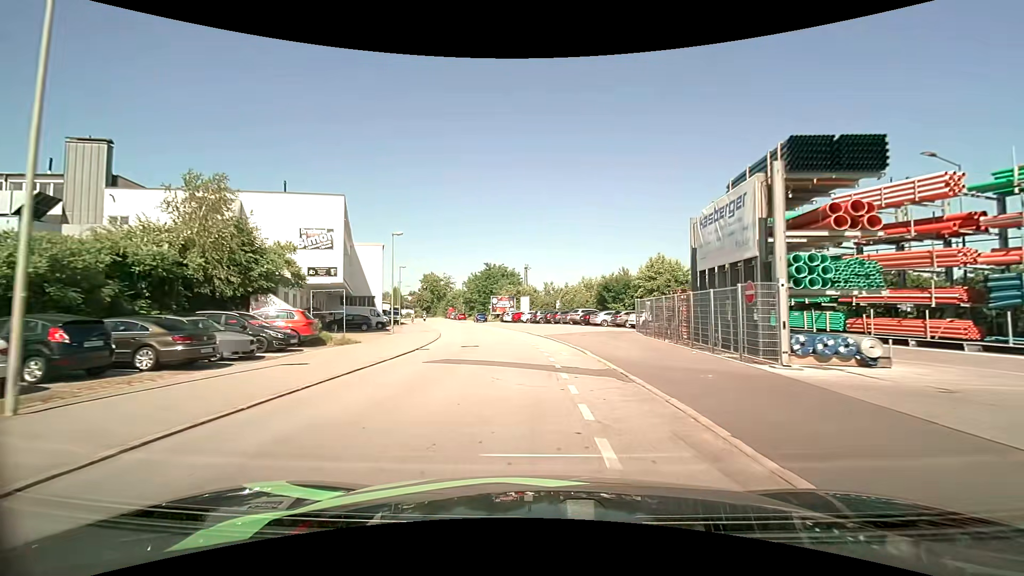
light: Day
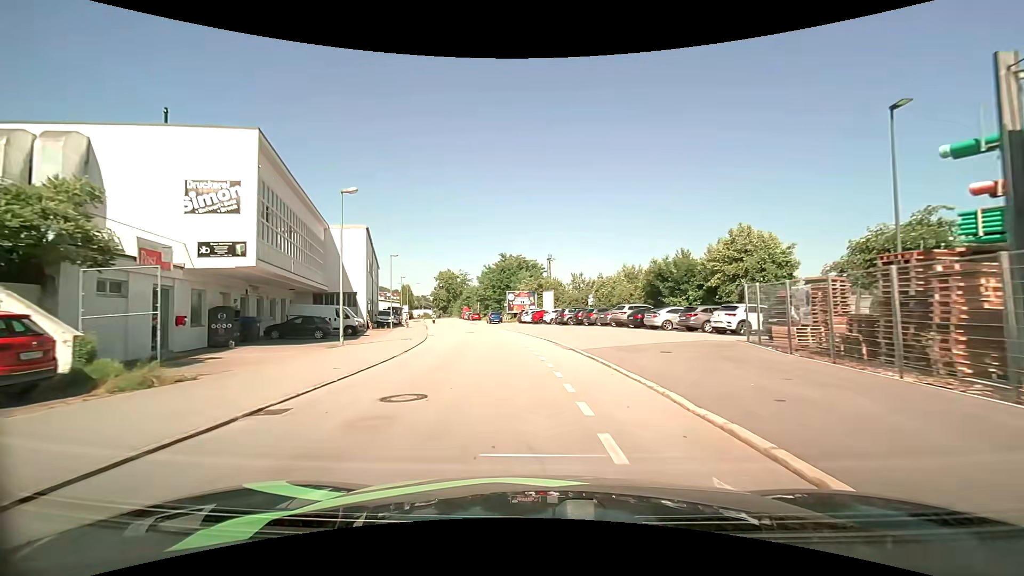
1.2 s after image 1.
(-0.2, +14.0) m; -3°
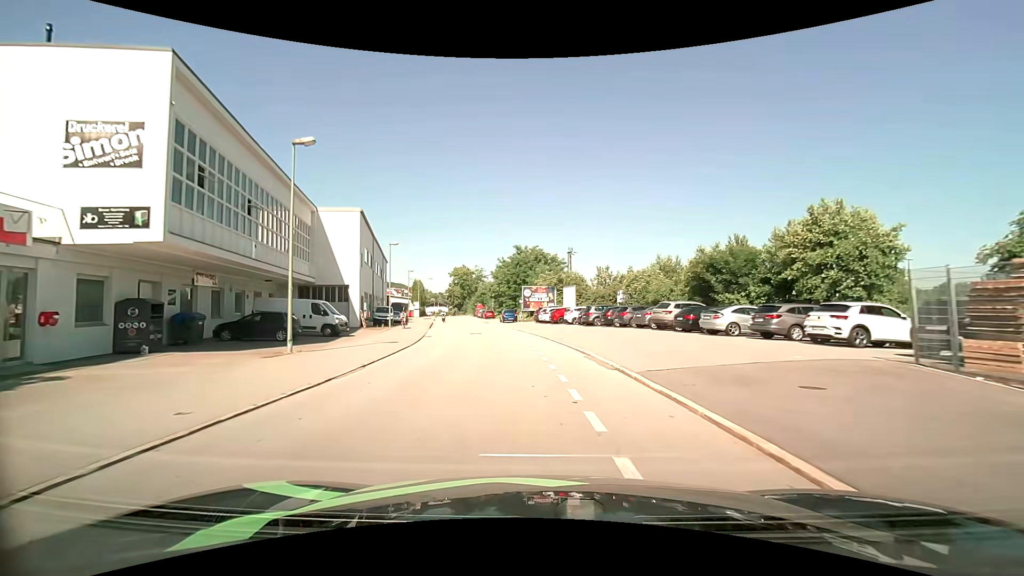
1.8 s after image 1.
(-0.1, +7.0) m; -2°
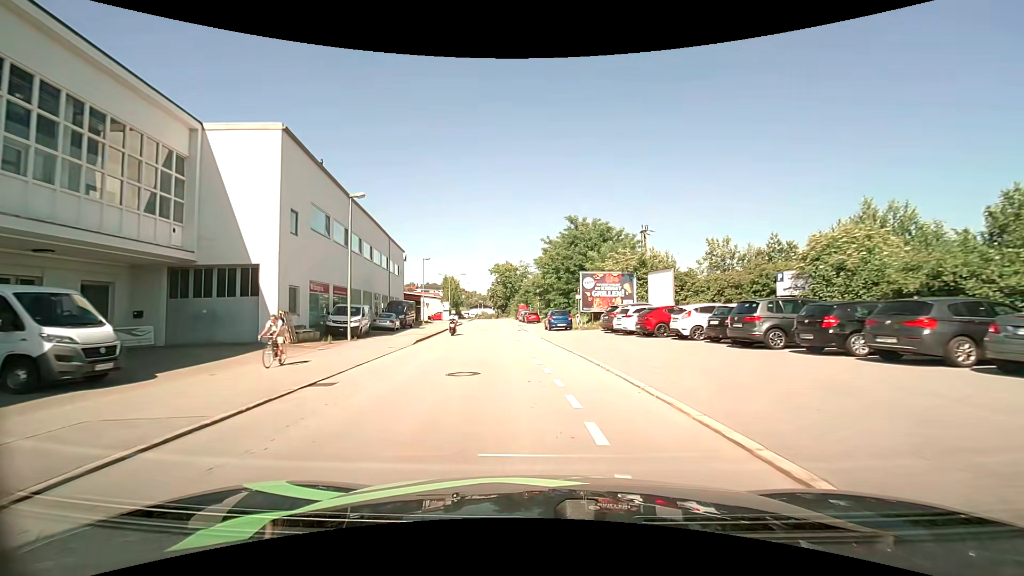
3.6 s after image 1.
(-1.0, +20.8) m; -6°
(0, +10) (-1, +20) (-2, +30) (-3, +40) (-4, +50) (-5, +60) (-6, +70) (-7, +80) (-8, +90) (-9, +100) m
